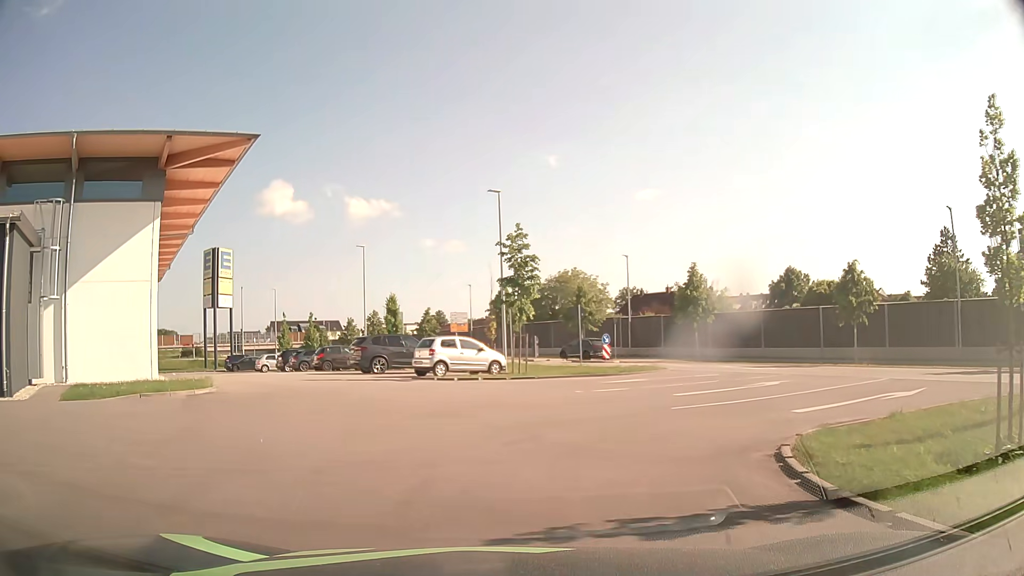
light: Day
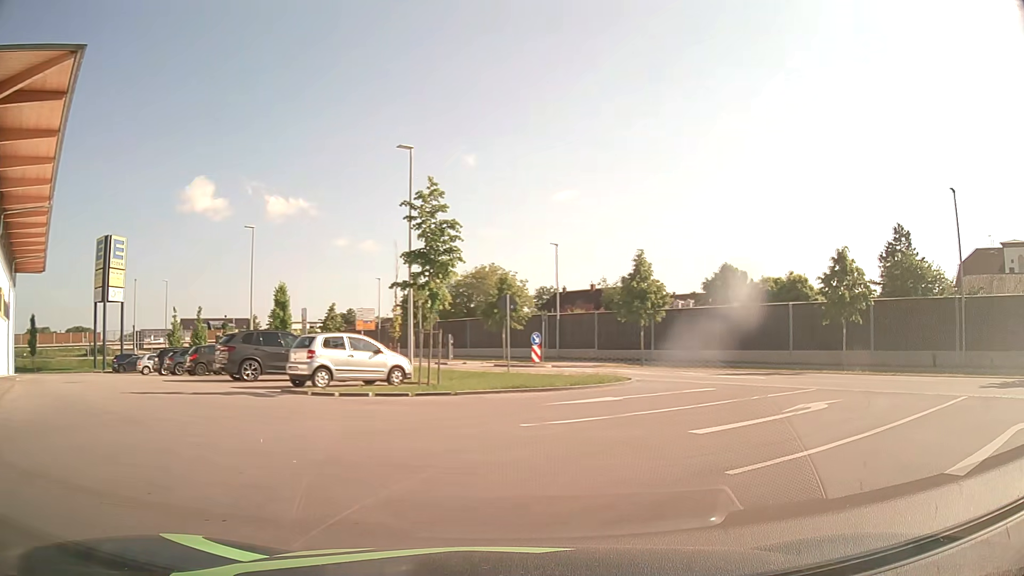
(-0.1, +6.8) m; +7°
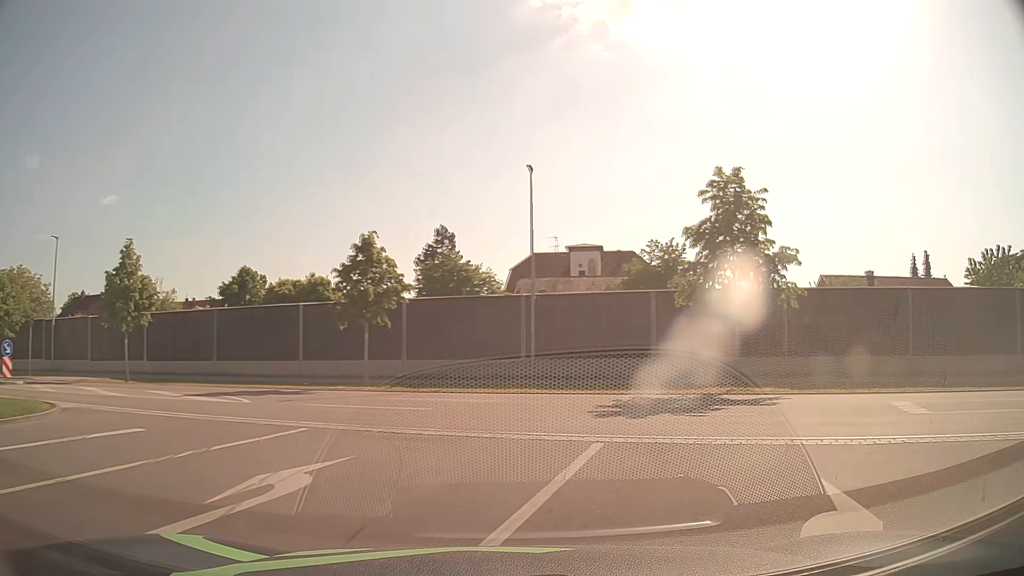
(+2.0, +6.0) m; +39°
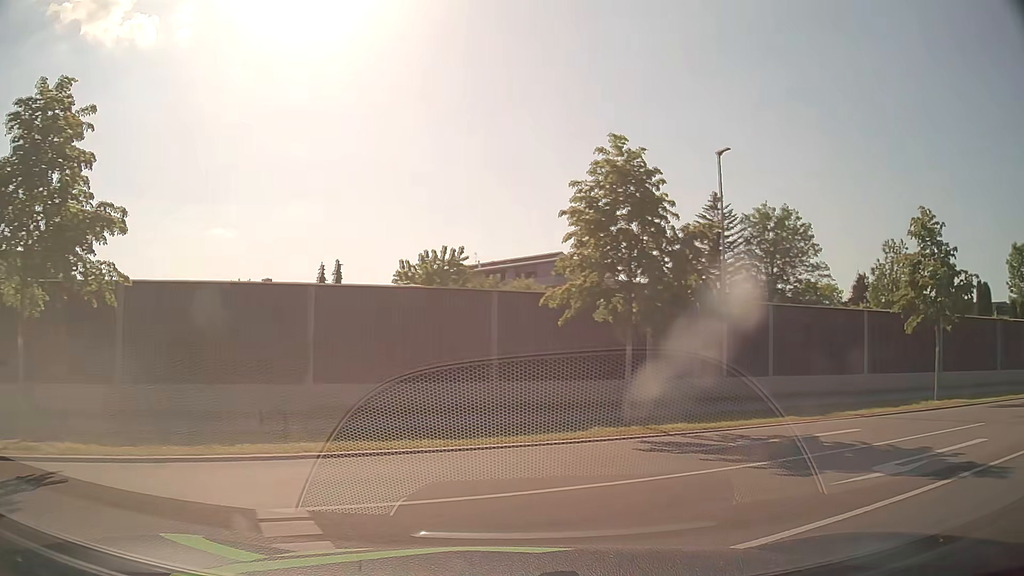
(+3.4, +7.7) m; +50°
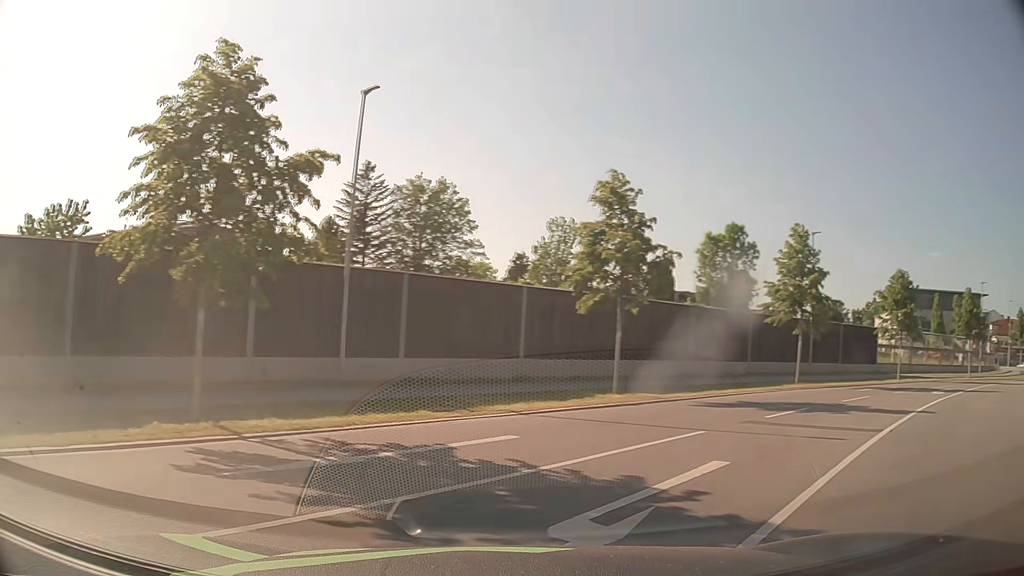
(+1.0, +3.8) m; +31°
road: unclassified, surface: asphalt
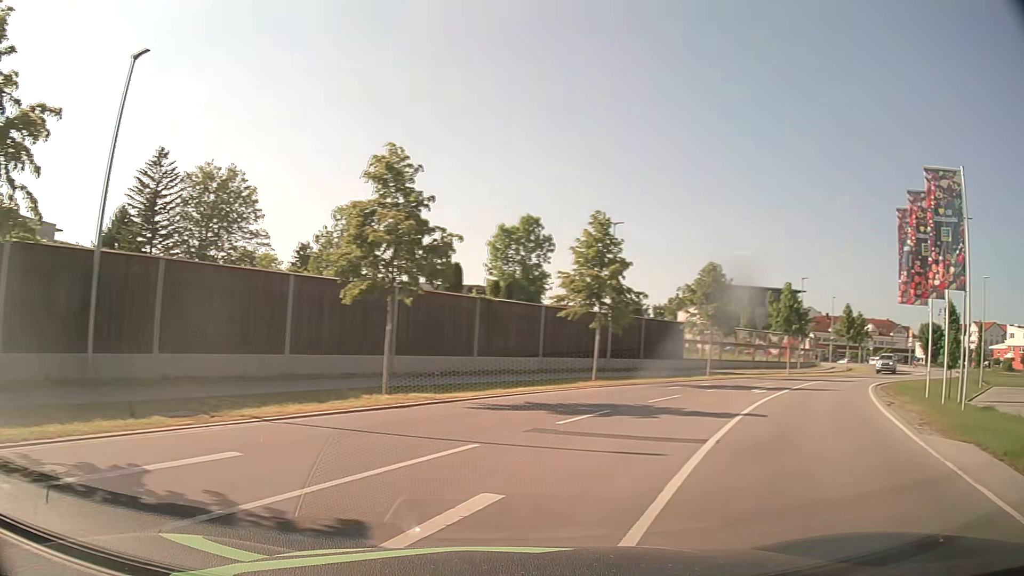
(+0.3, +2.2) m; +18°
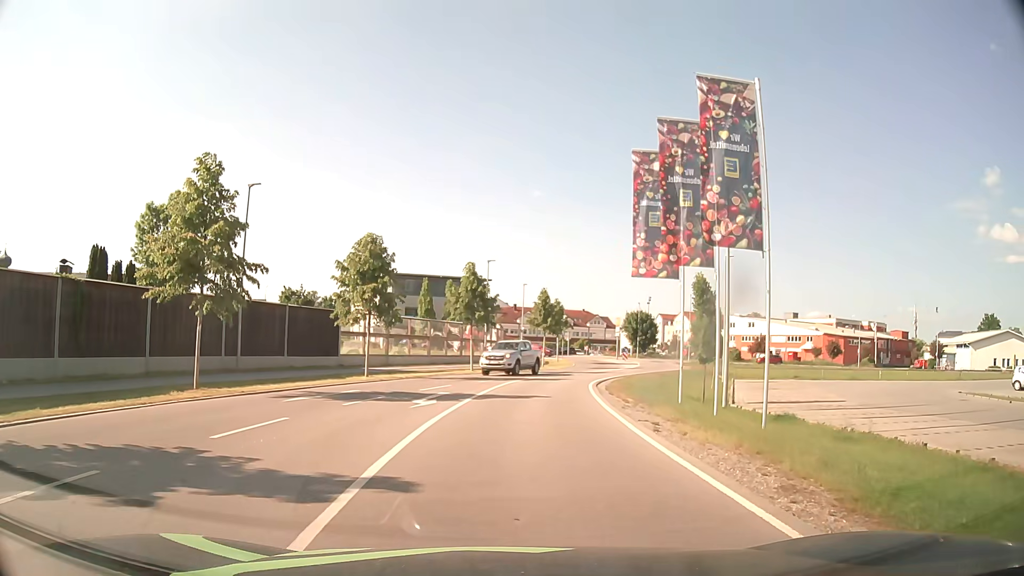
(+2.7, +7.8) m; +27°
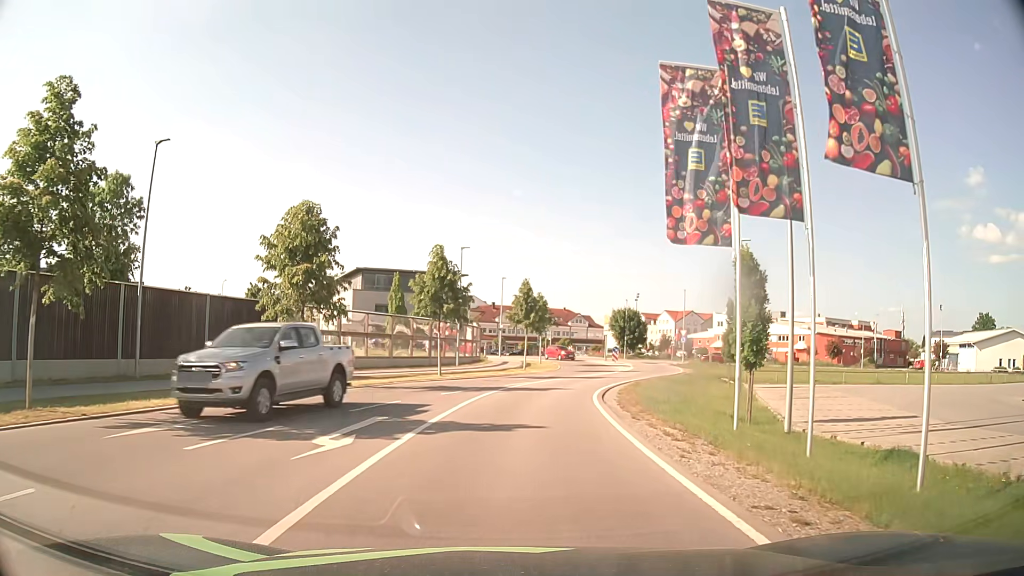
(+0.2, +7.1) m; +2°
(0, +10) (+1, +20) (+3, +30) (+7, +39) (+10, +48) (+13, +58) (+14, +68) (+15, +78) (+13, +88) (+9, +97) m
